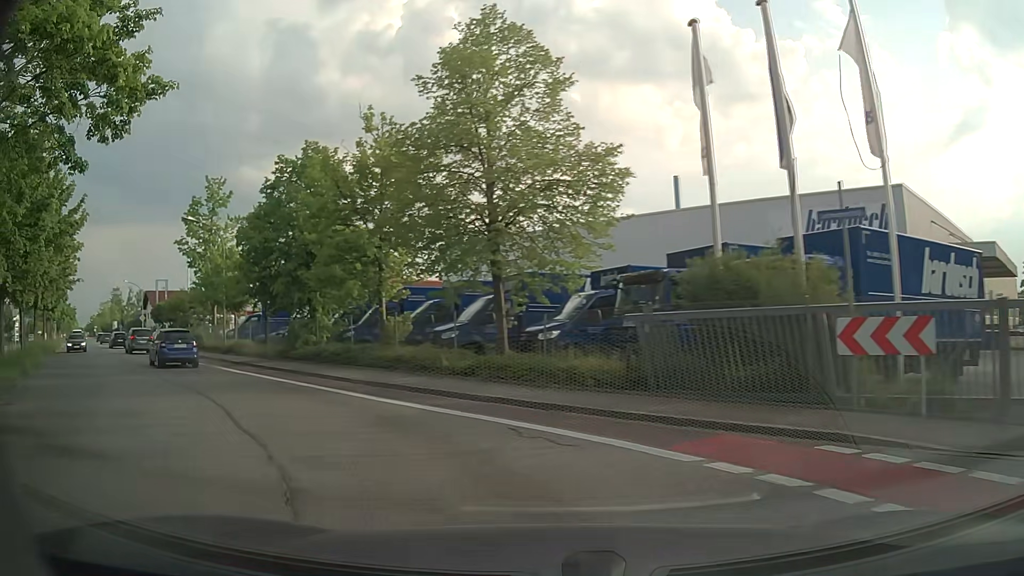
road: tertiary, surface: asphalt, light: Day
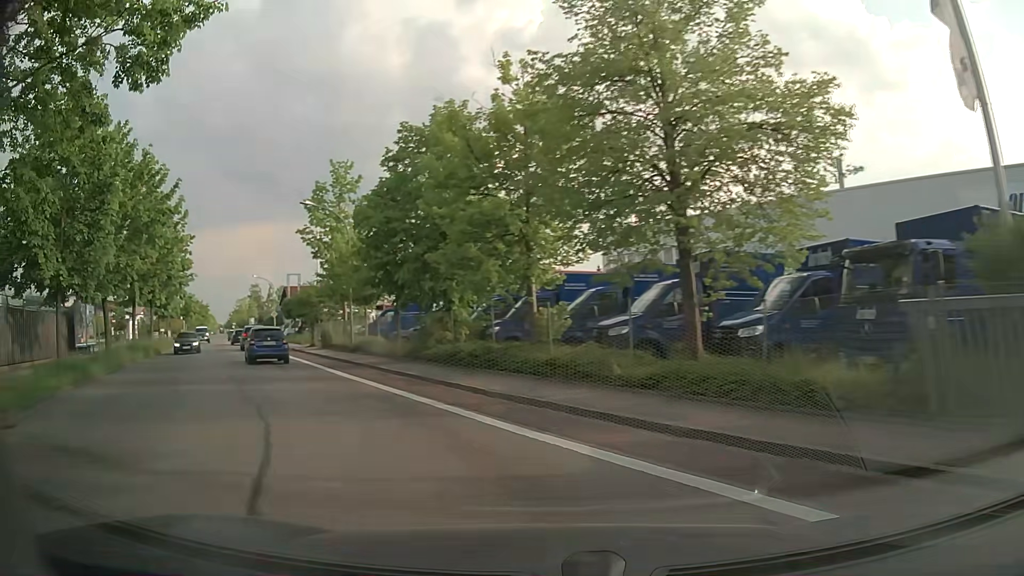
(-0.5, +4.4) m; -14°
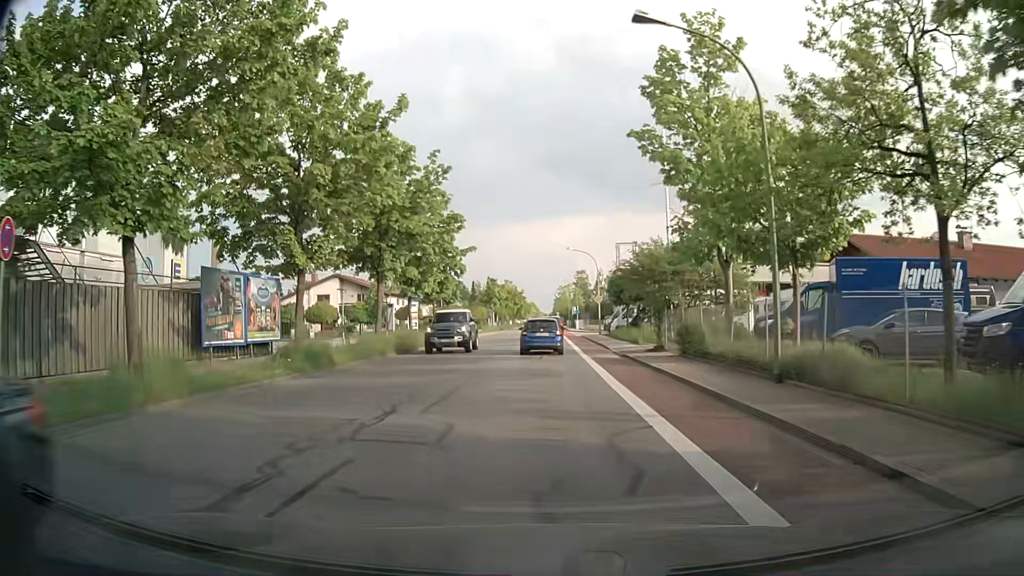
(-6.5, +18.9) m; -28°
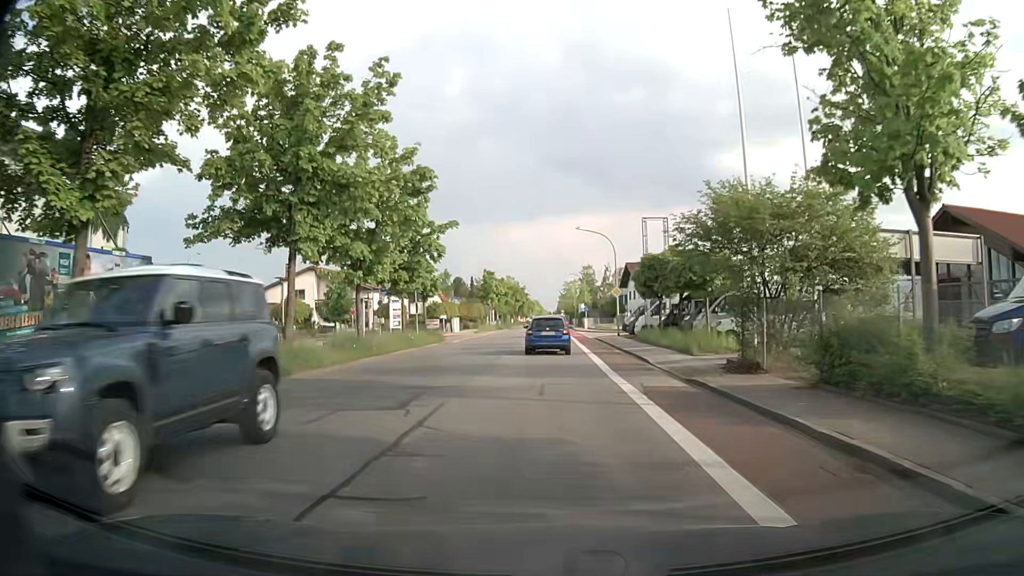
(-0.2, +11.6) m; -1°
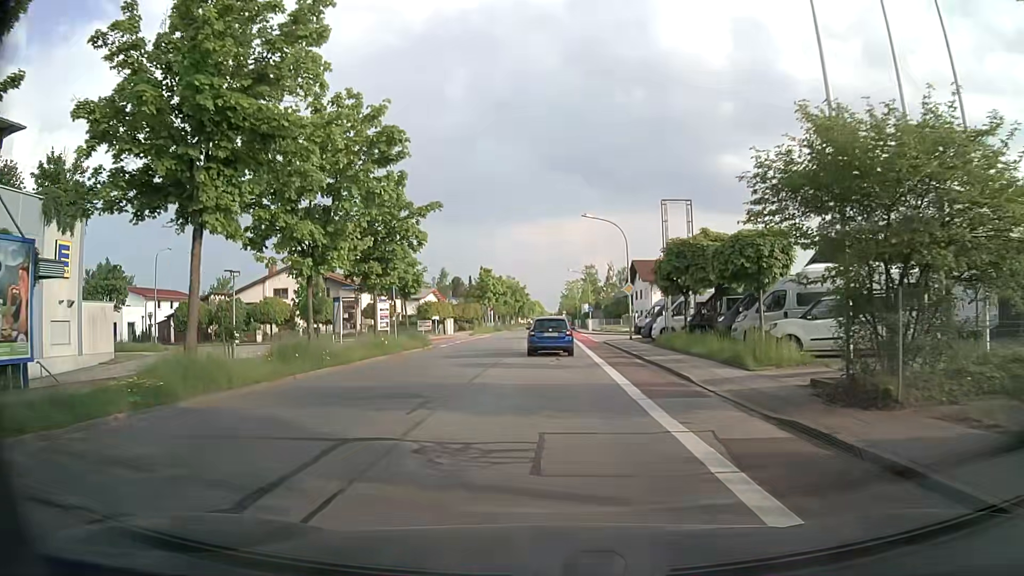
(0.0, +6.0) m; 0°
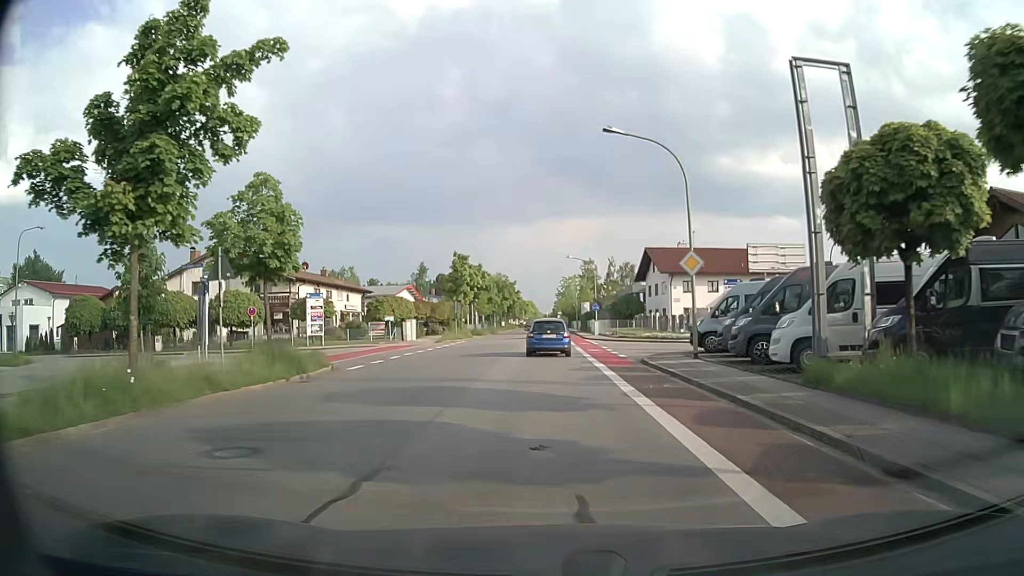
(0.0, +18.2) m; +1°
